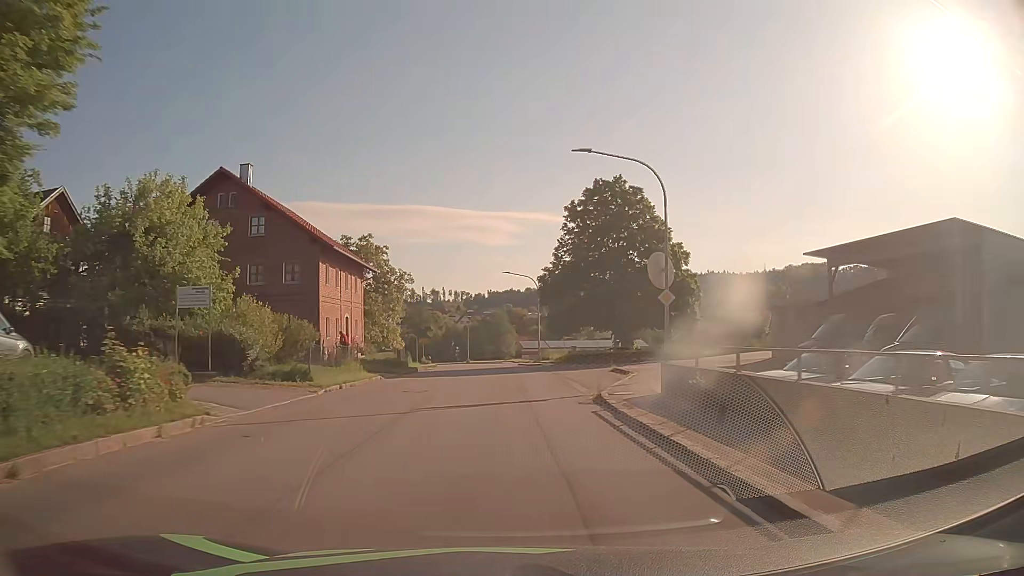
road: tertiary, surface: asphalt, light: Day
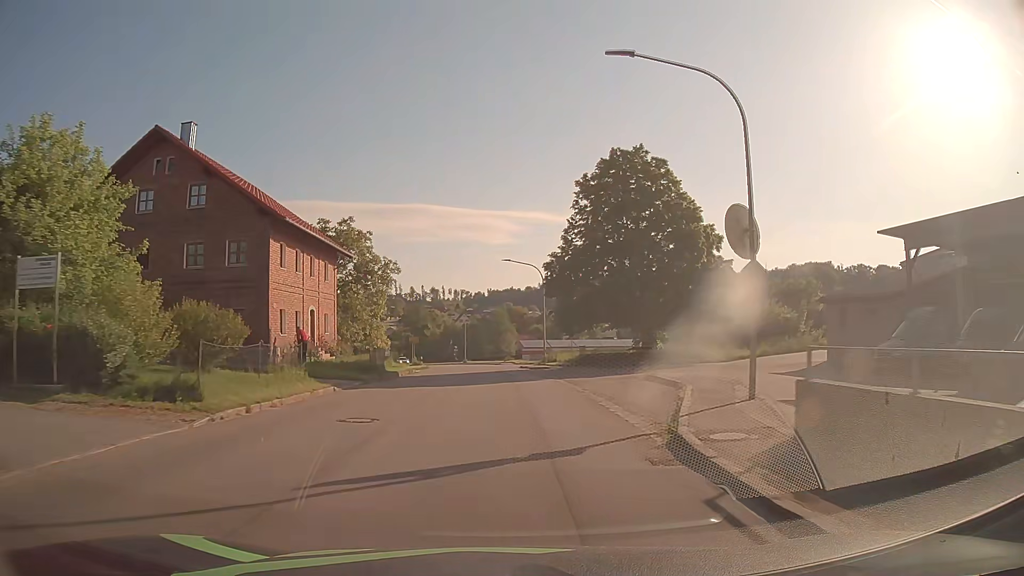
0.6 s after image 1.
(0.0, +7.6) m; 0°
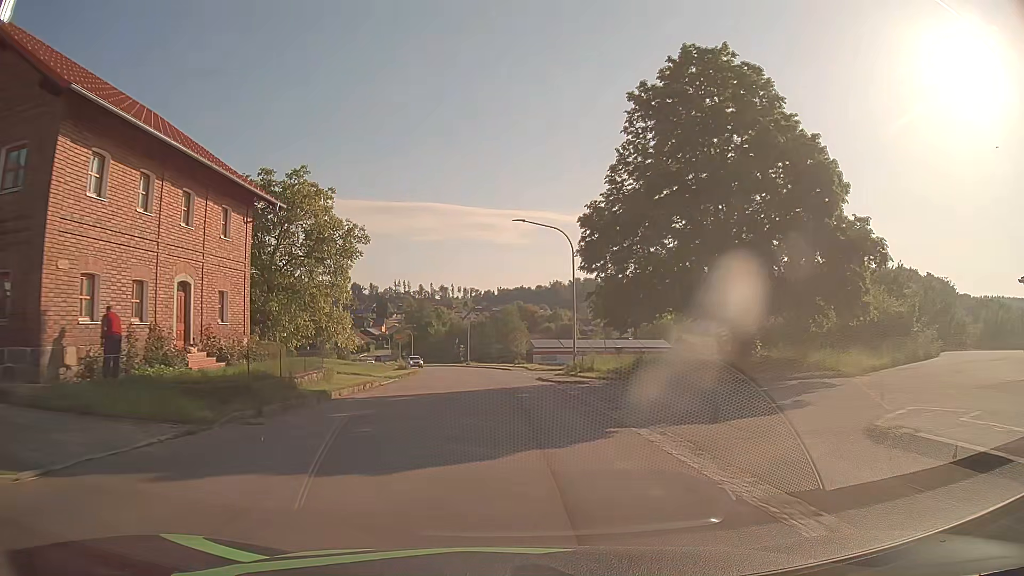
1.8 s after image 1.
(-0.1, +15.2) m; -1°
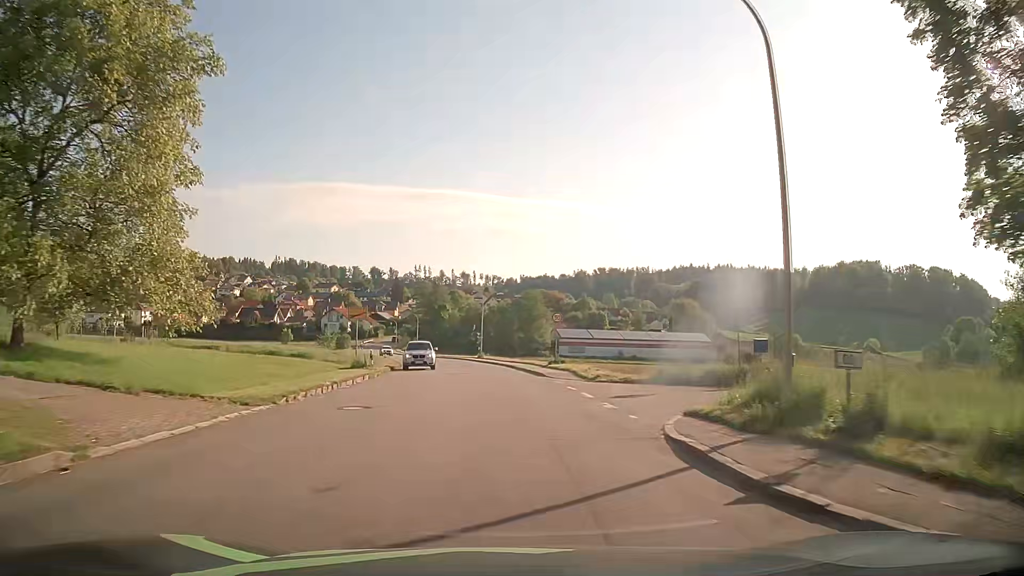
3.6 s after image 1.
(-0.4, +22.9) m; -2°
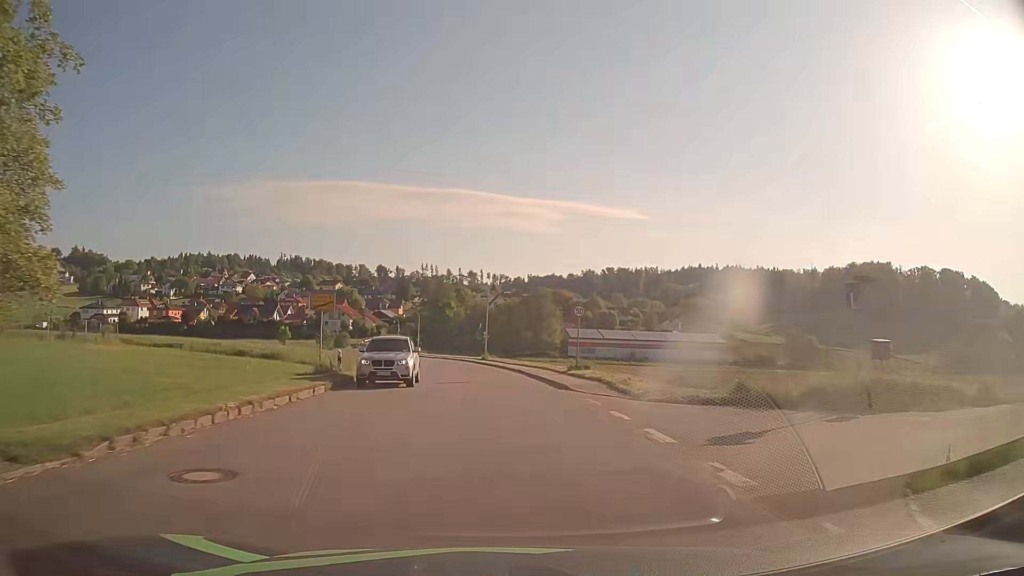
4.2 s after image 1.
(0.0, +7.7) m; 0°
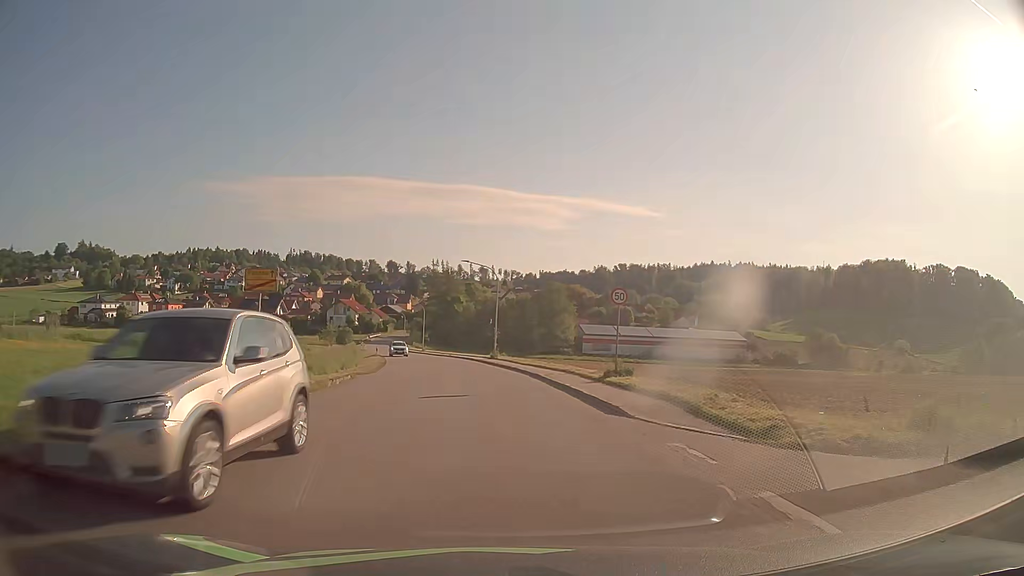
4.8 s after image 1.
(0.0, +7.7) m; 0°
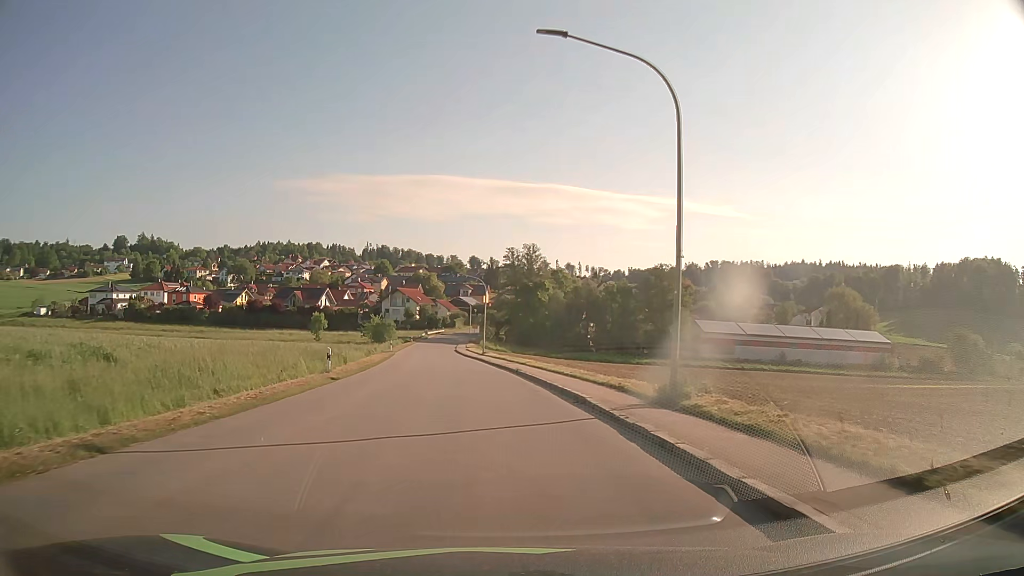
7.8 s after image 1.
(-2.4, +38.2) m; -8°
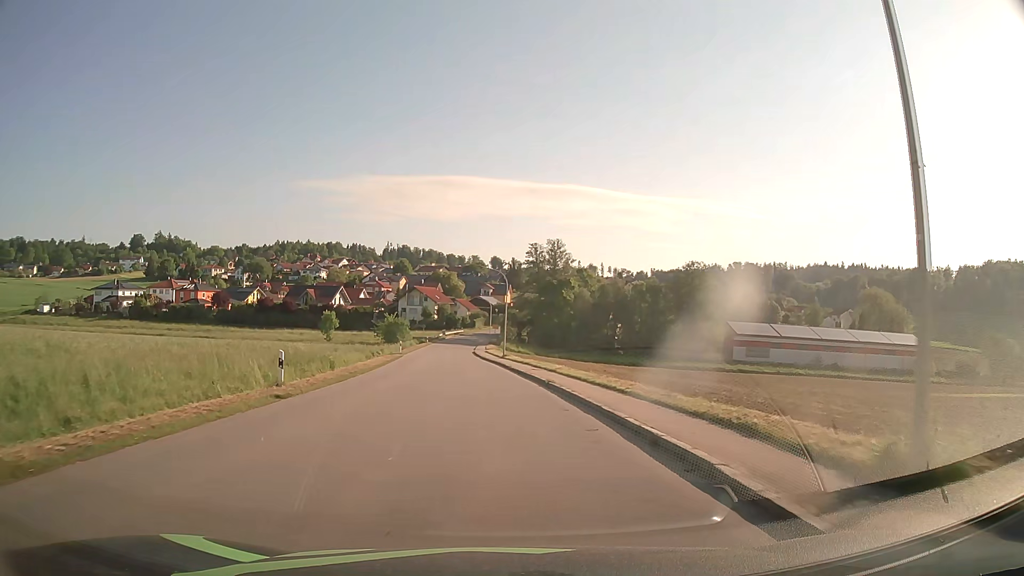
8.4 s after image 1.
(-0.1, +7.6) m; -2°
(0, +10) (-1, +20) (-1, +30) (-2, +40) (-3, +50) (-4, +60) (-5, +70) (-5, +80) (-6, +90) (-6, +100) m
